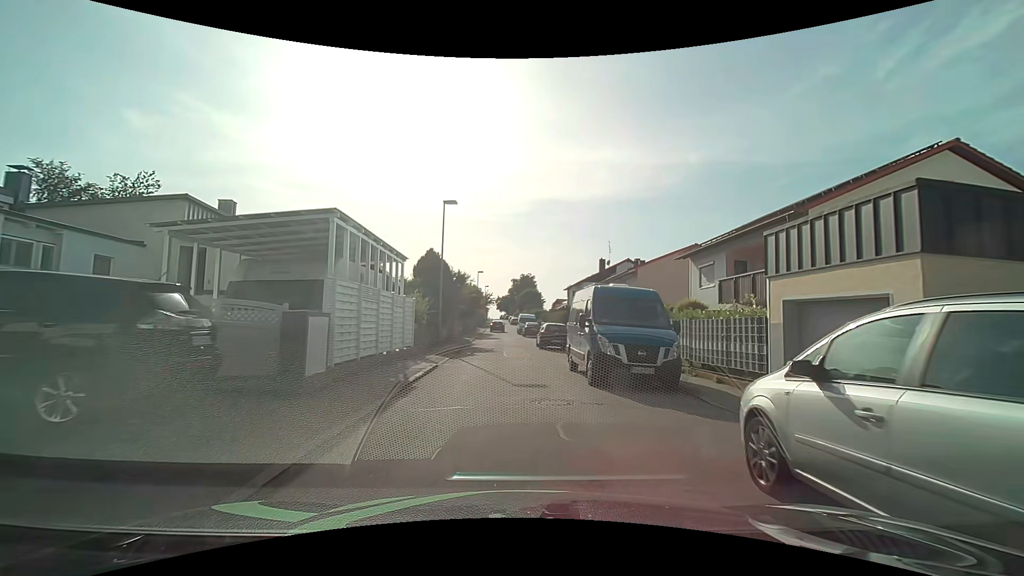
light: Day
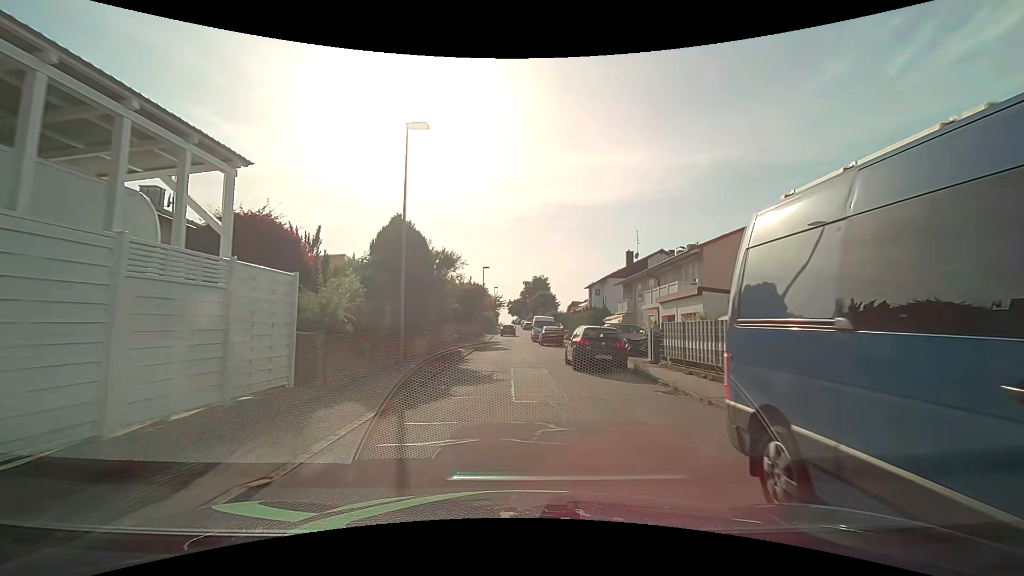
(0.0, +11.6) m; -1°
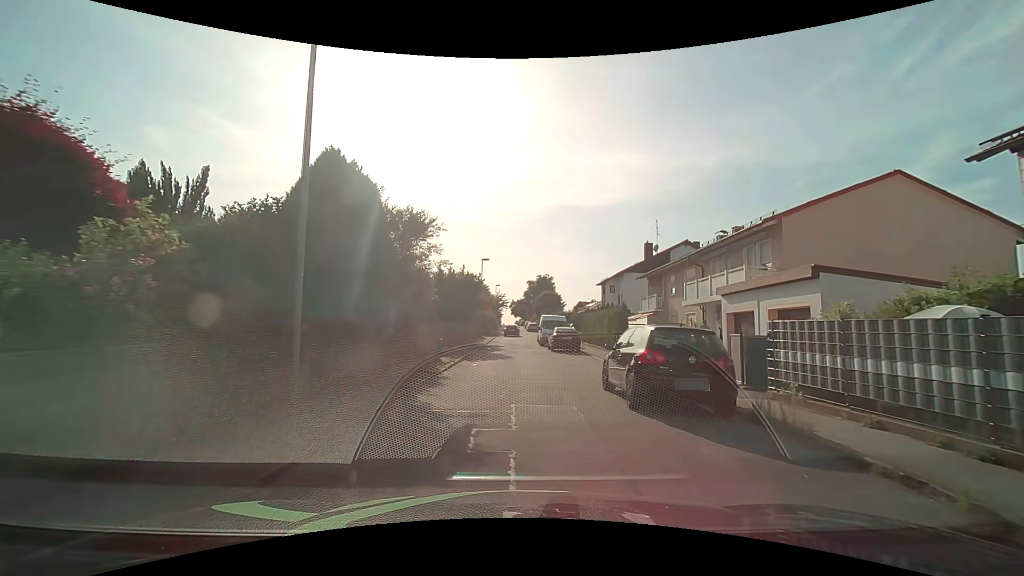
(-0.1, +7.8) m; -1°
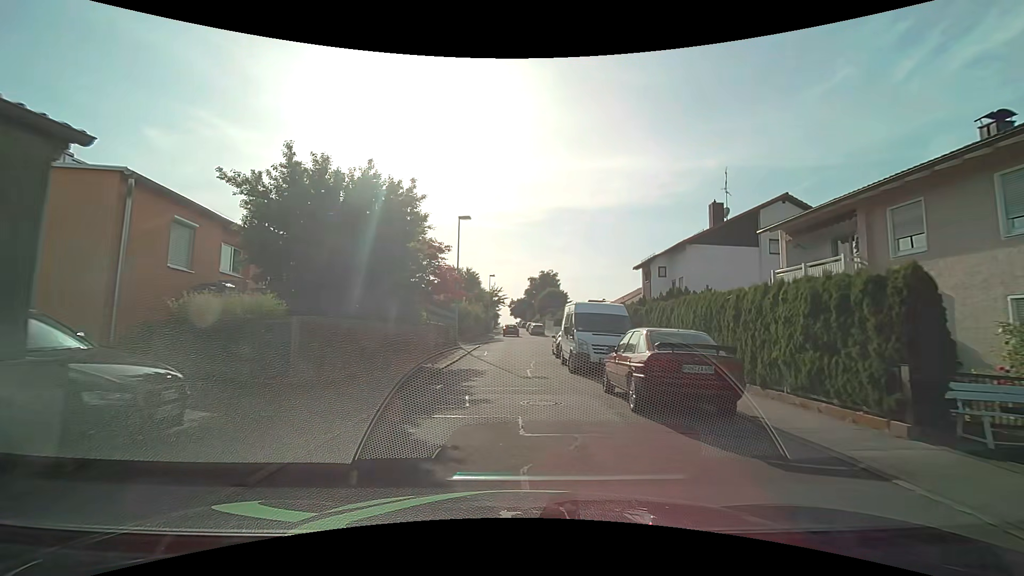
(+0.1, +20.4) m; 0°
(0, +10) (0, +20) (0, +30) (0, +40) (0, +50) (0, +60) (0, +70) (0, +80) (0, +90) (+3, +100) m
